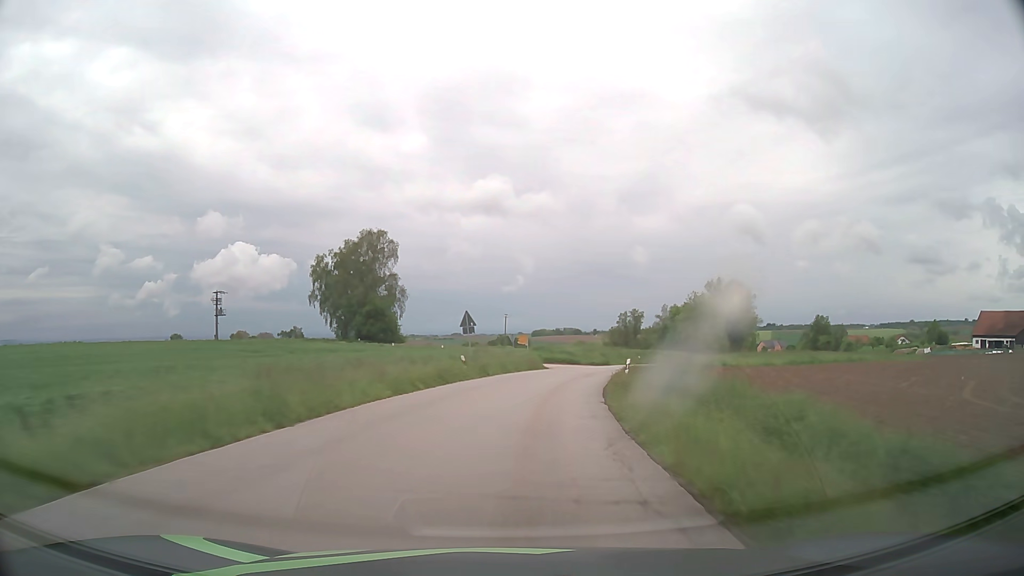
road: tertiary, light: Day
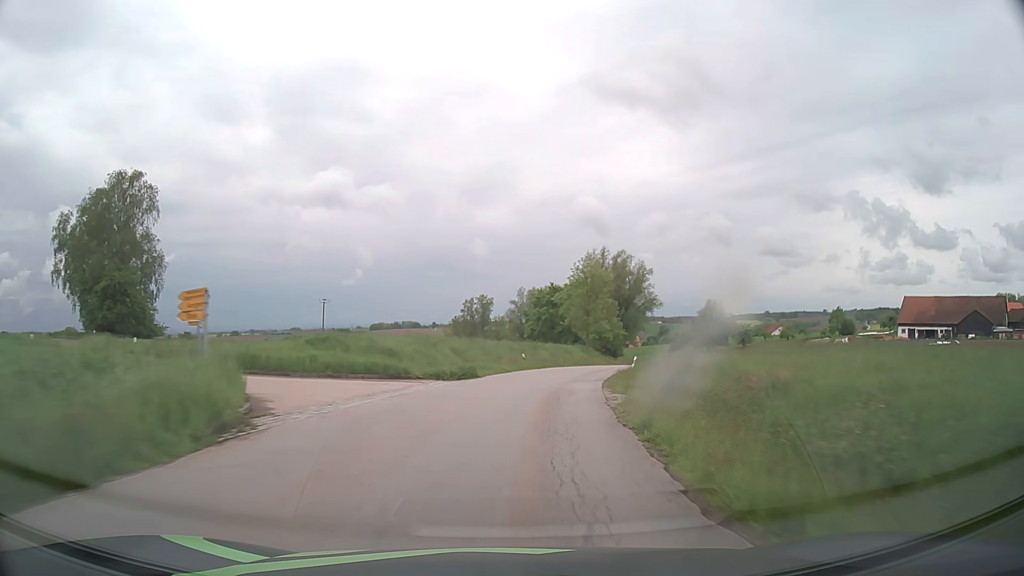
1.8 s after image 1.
(+4.3, +36.8) m; +14°
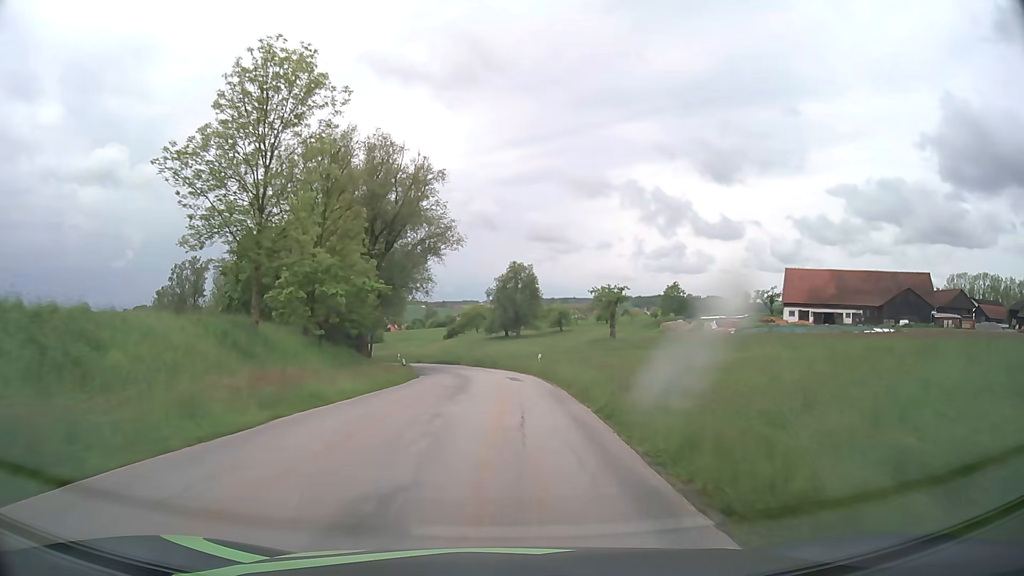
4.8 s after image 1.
(+10.2, +56.6) m; +21°
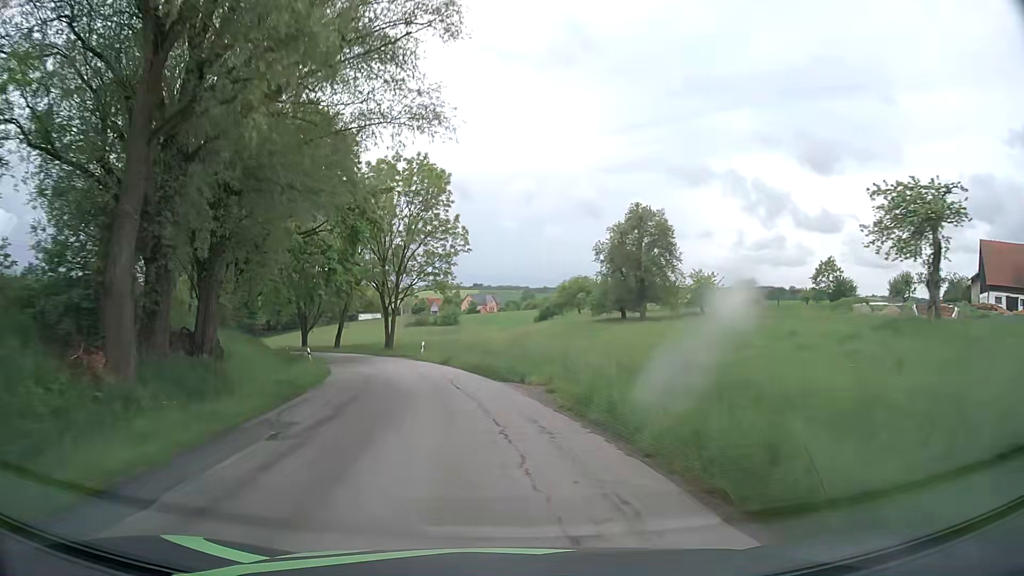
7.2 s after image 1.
(-1.5, +41.8) m; -8°
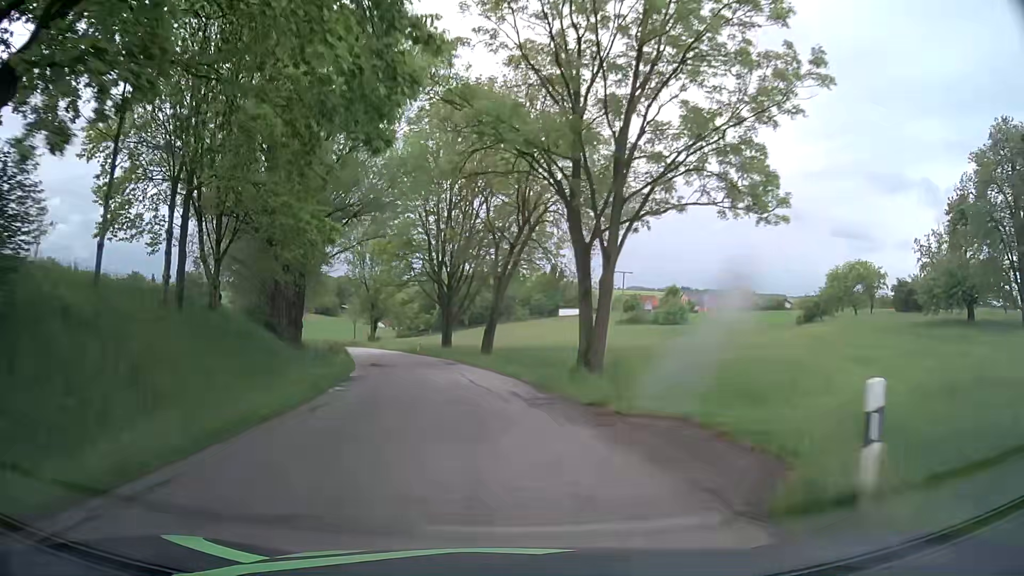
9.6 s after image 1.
(-5.8, +36.6) m; -17°
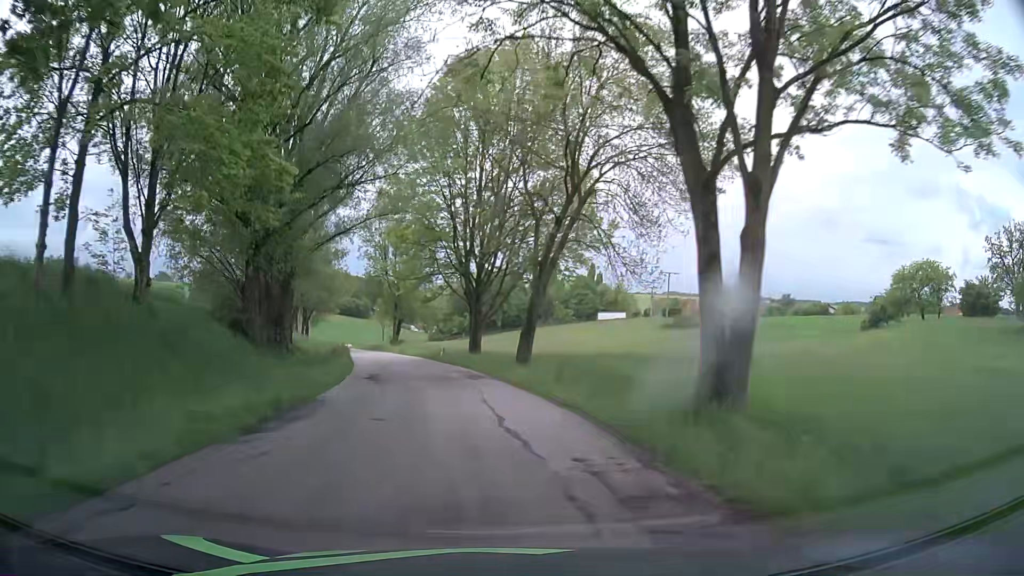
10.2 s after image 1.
(-0.2, +8.6) m; -3°
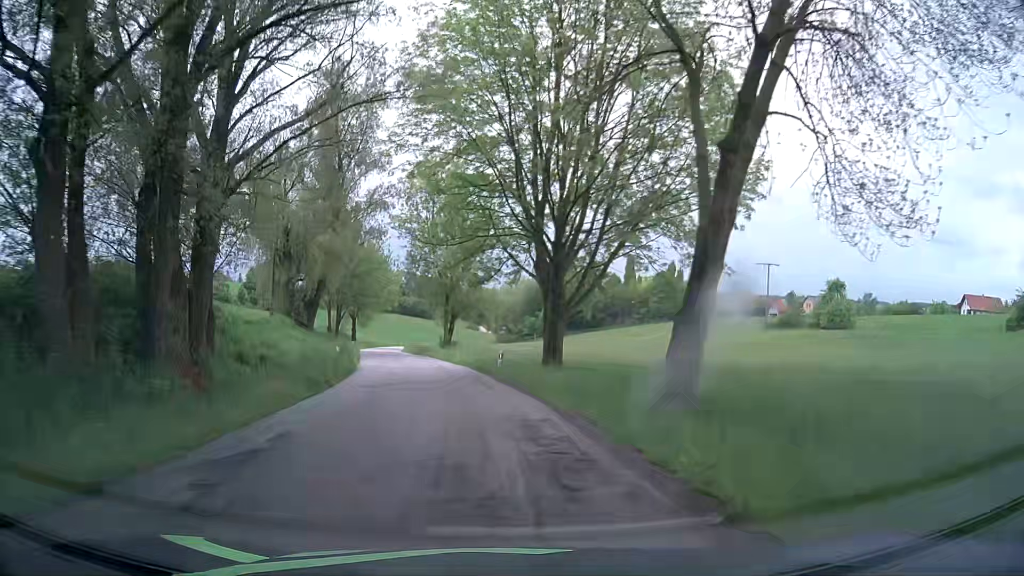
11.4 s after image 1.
(-0.8, +16.6) m; -5°
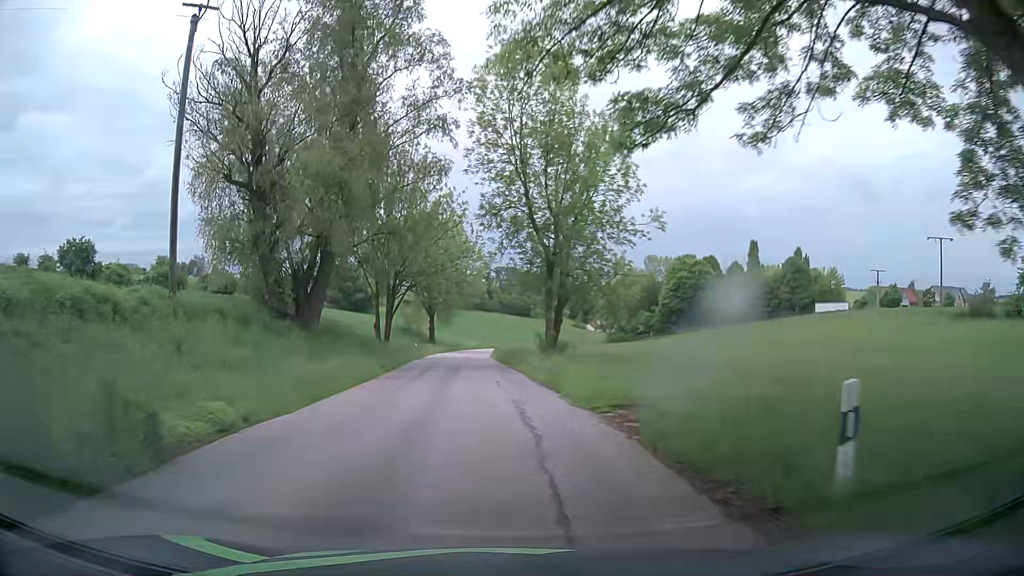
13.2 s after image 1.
(-1.9, +23.8) m; -9°
(0, +10) (-1, +20) (-2, +30) (-2, +40) (-3, +50) (-3, +60) (-4, +70) (-4, +80) (-3, +90) (-2, +100) m
